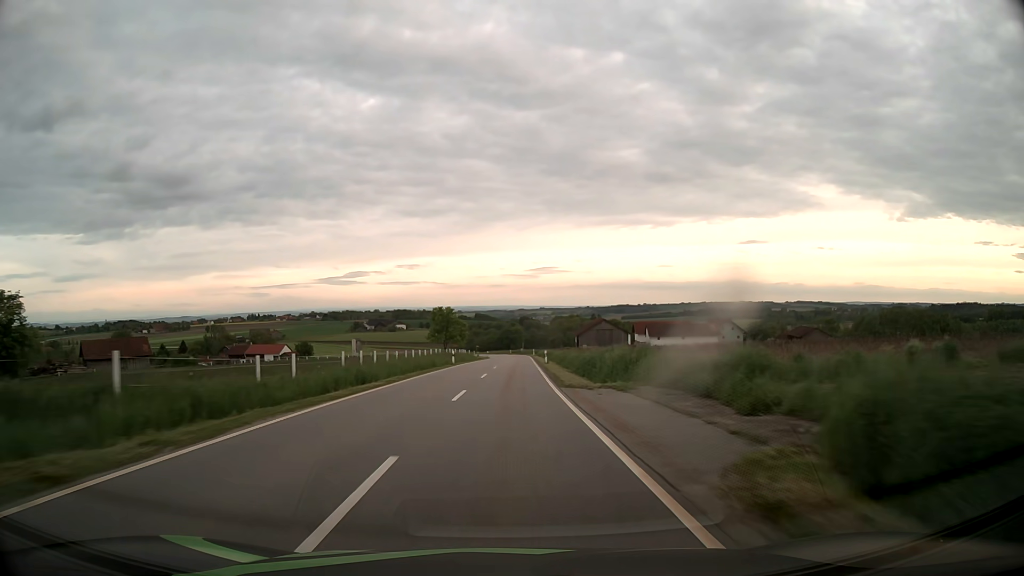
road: tertiary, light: Day
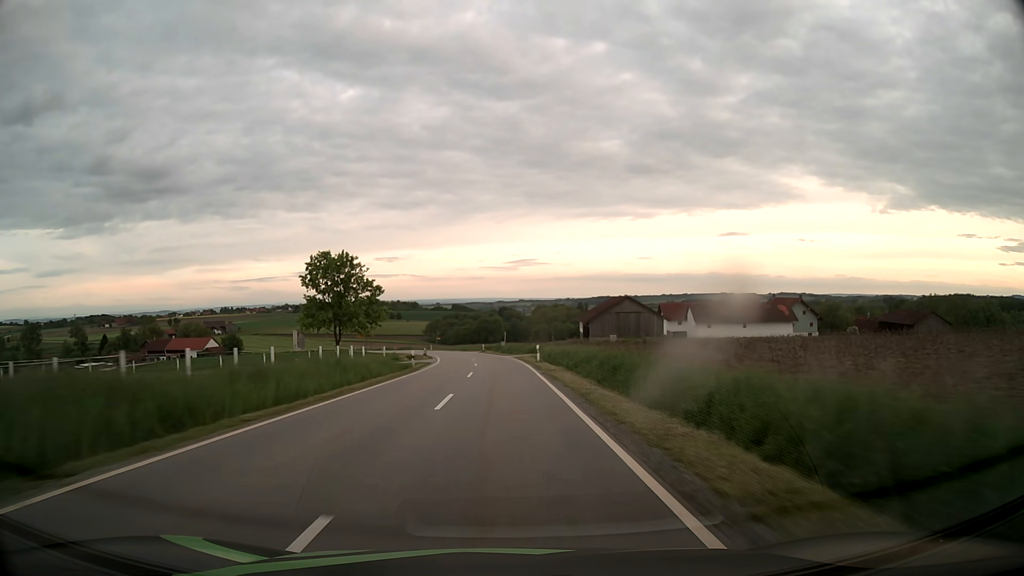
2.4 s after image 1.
(+1.3, +63.4) m; +2°
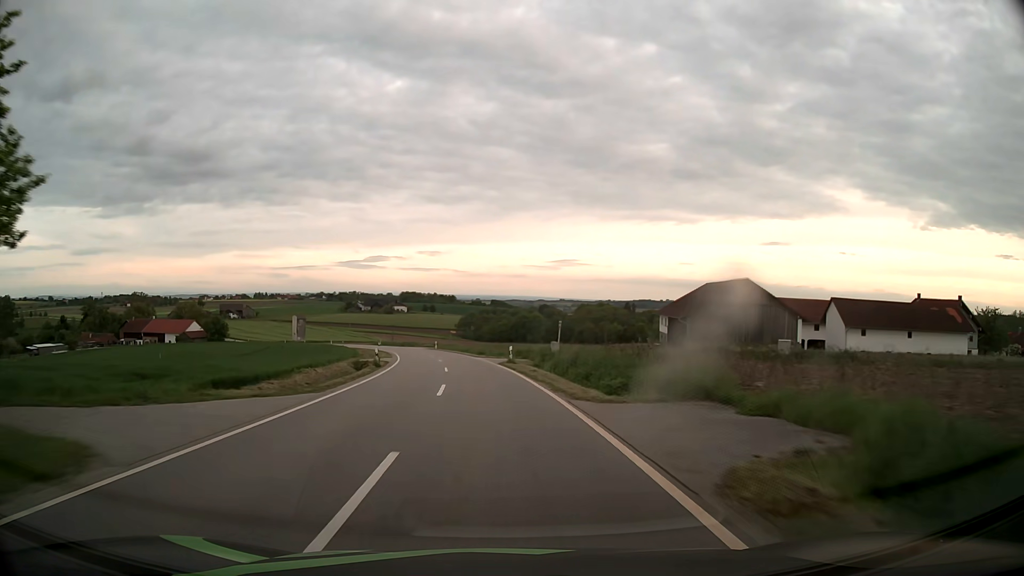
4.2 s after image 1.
(-0.8, +45.5) m; -3°
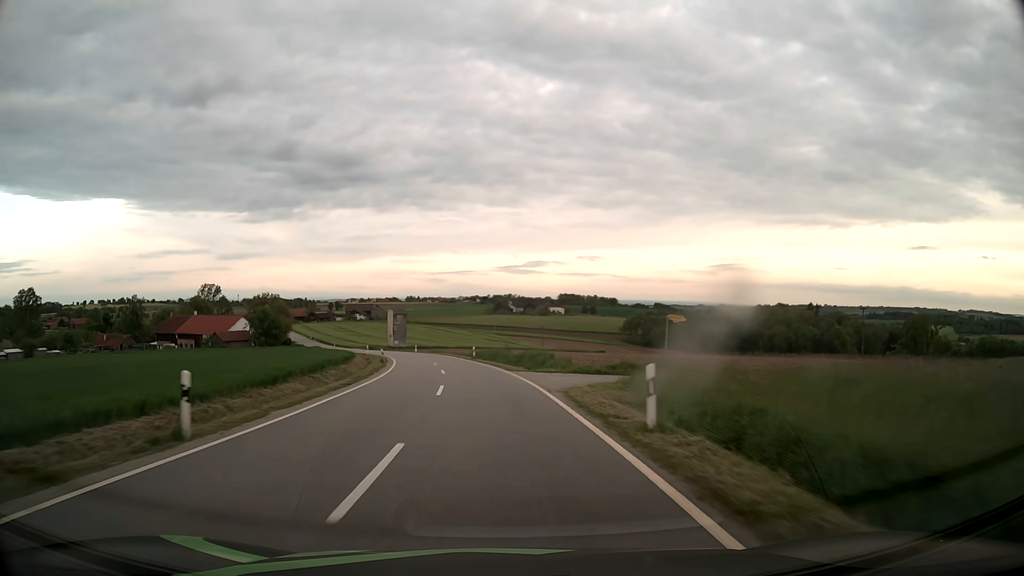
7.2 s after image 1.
(-7.9, +71.6) m; -13°
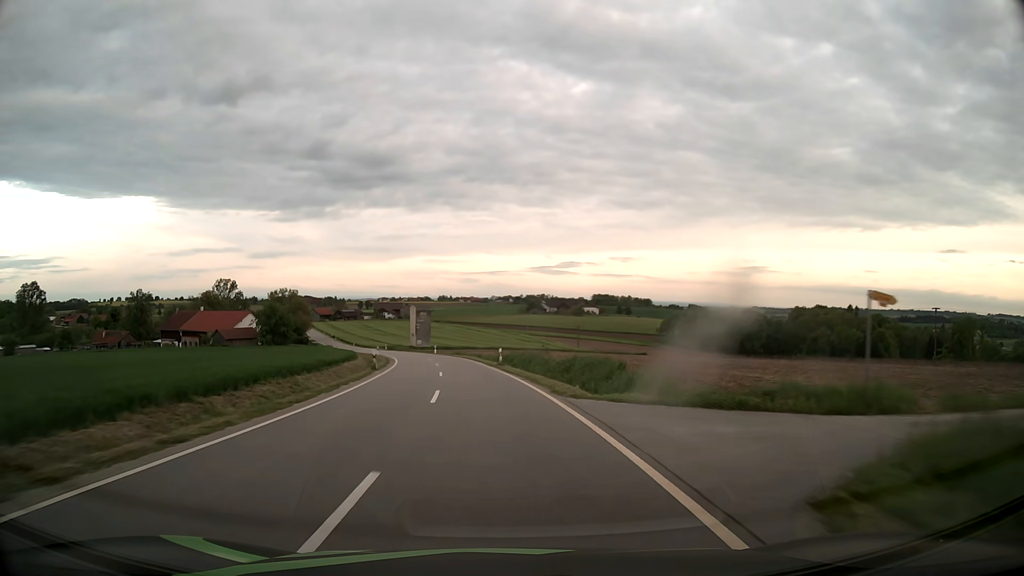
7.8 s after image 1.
(-0.3, +14.3) m; -3°
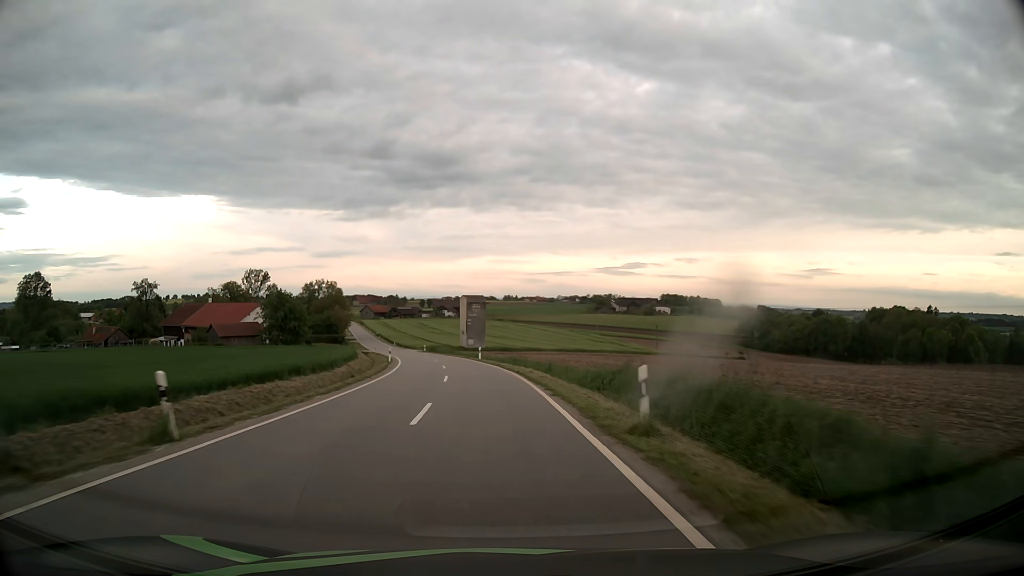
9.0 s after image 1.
(-1.1, +28.5) m; -5°
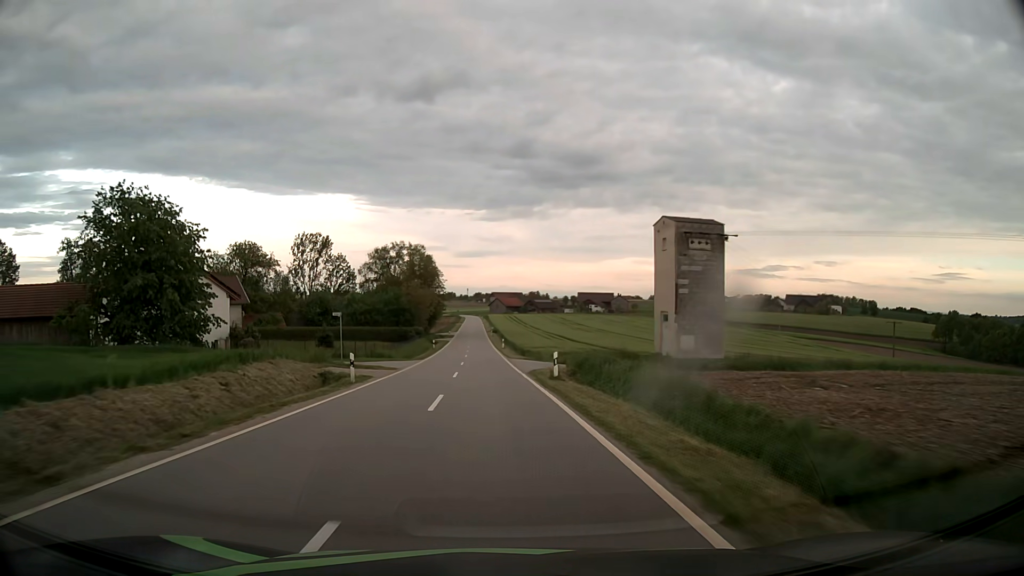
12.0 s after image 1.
(-8.2, +70.5) m; -12°
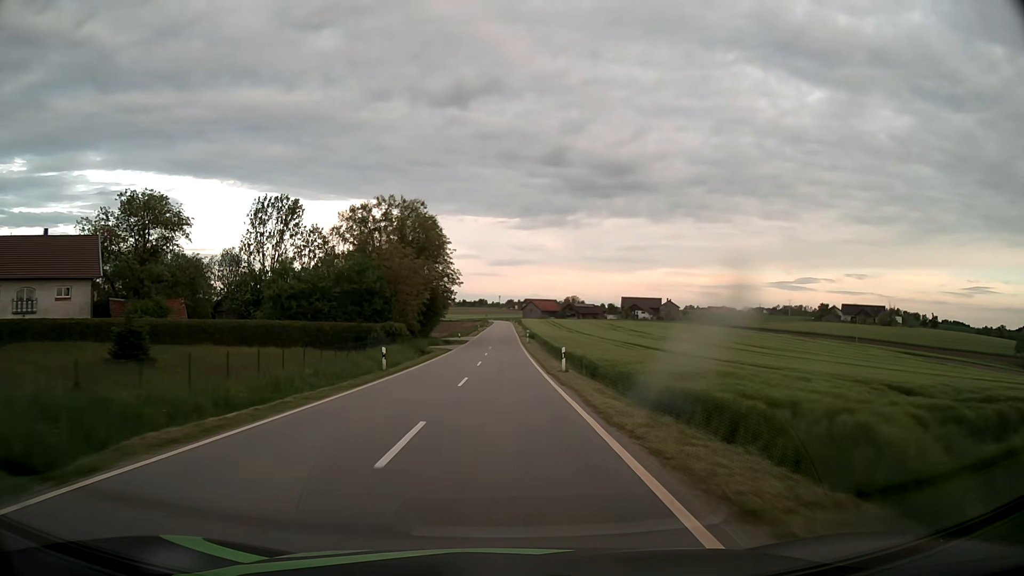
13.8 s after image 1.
(-1.5, +42.6) m; -3°
(0, +10) (0, +20) (0, +30) (0, +40) (0, +50) (0, +60) (0, +70) (0, +80) (0, +90) (0, +100) m
